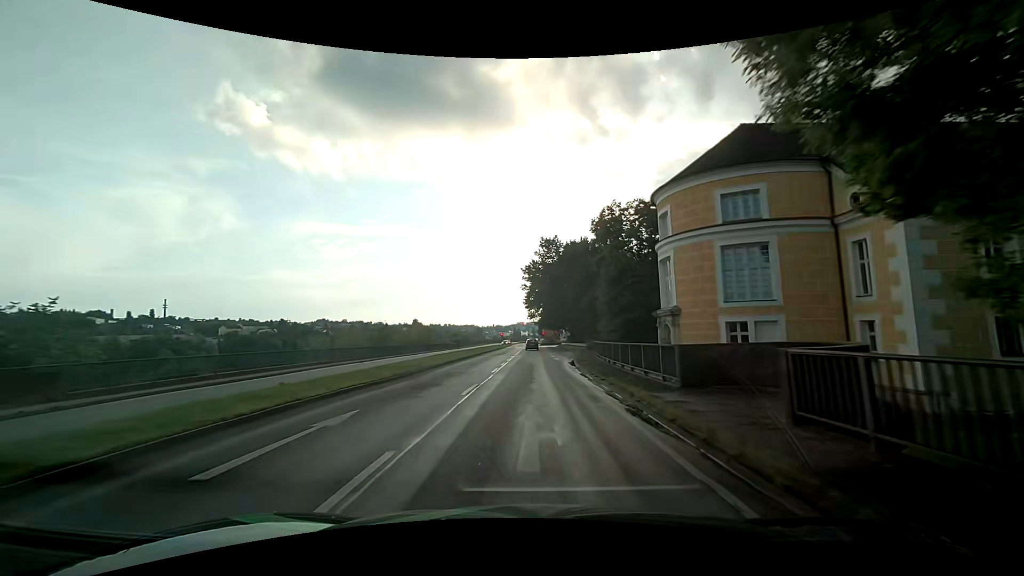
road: primary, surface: asphalt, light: Day
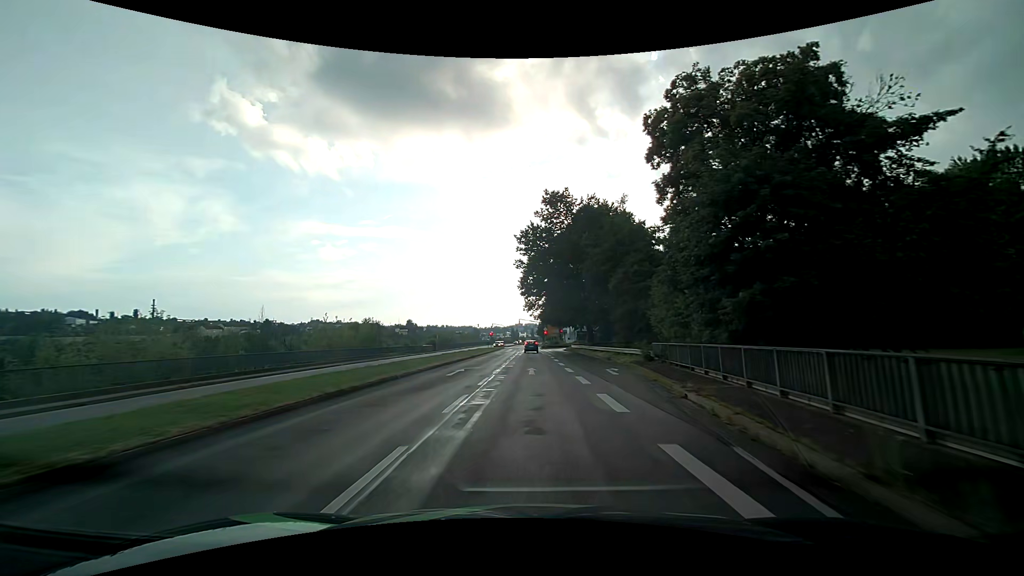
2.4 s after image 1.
(0.0, +29.8) m; 0°
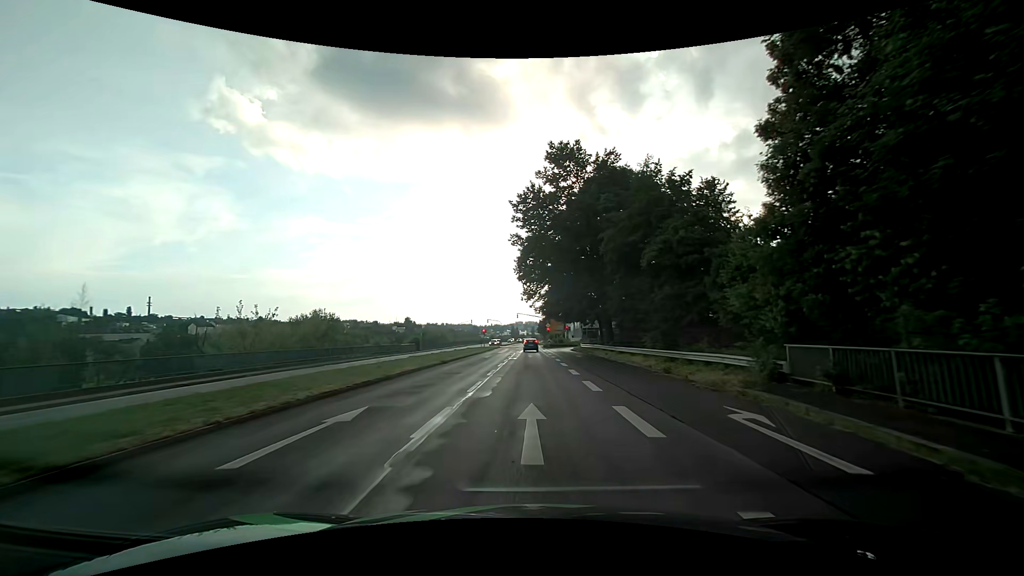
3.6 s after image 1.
(0.0, +14.5) m; 0°
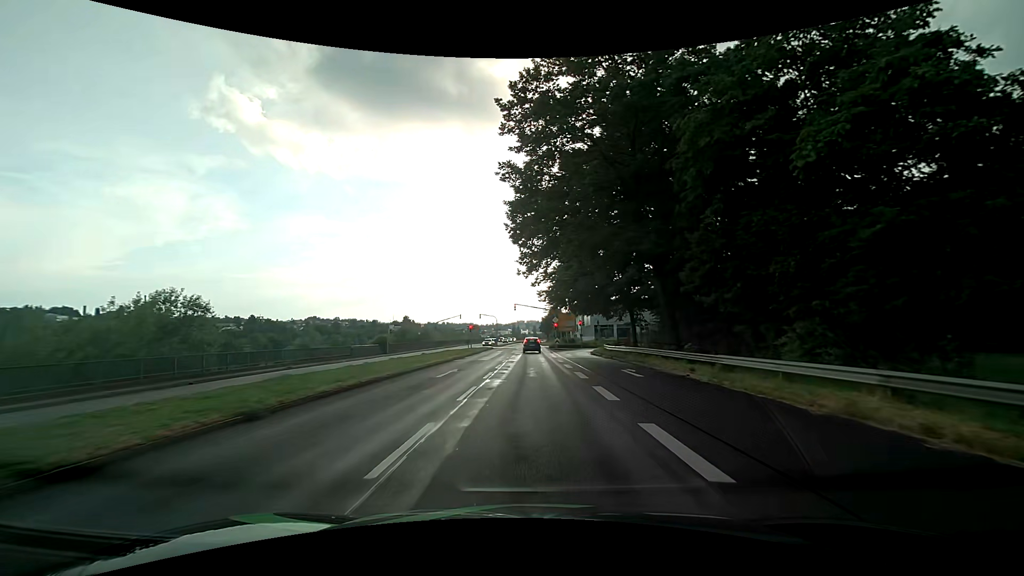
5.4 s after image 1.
(0.0, +20.0) m; 0°
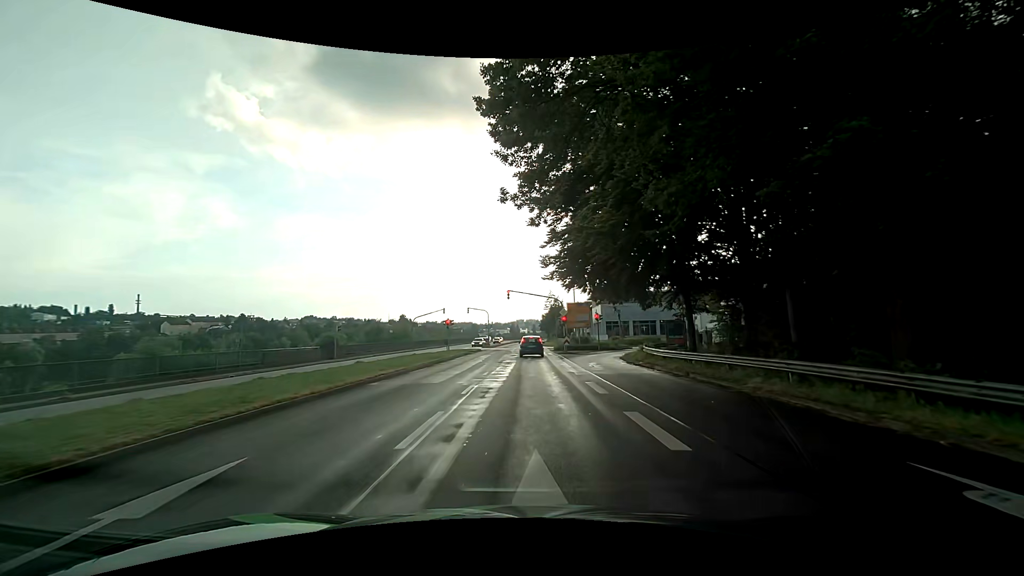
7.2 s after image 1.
(-0.1, +16.6) m; 0°
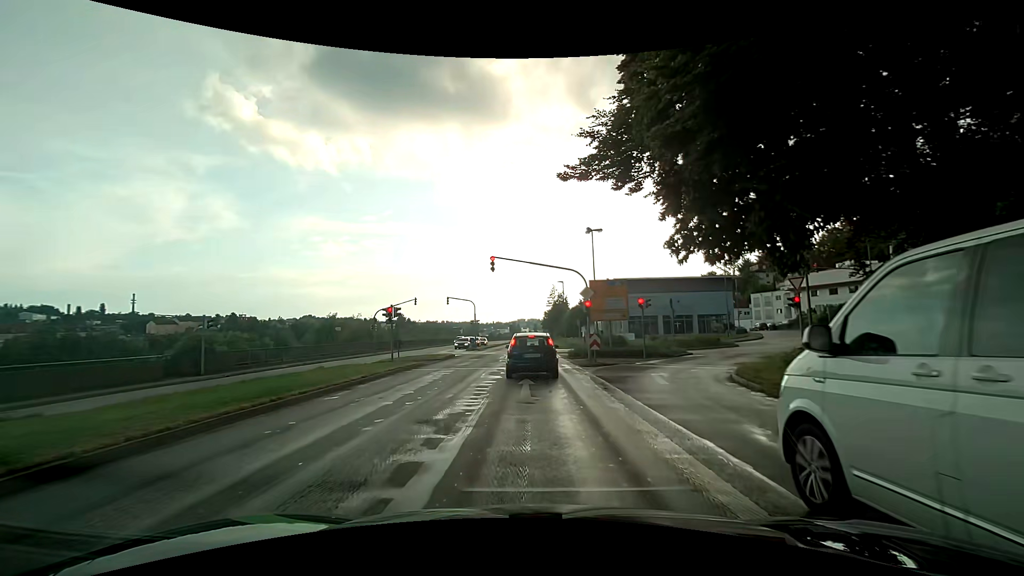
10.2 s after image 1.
(-0.1, +18.6) m; 0°
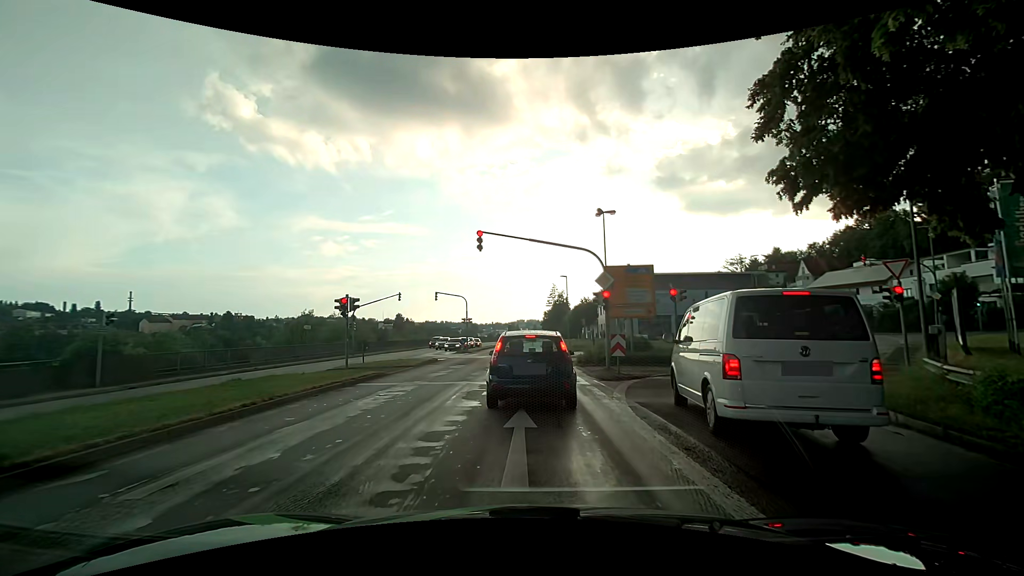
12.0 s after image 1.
(-0.1, +6.5) m; -2°
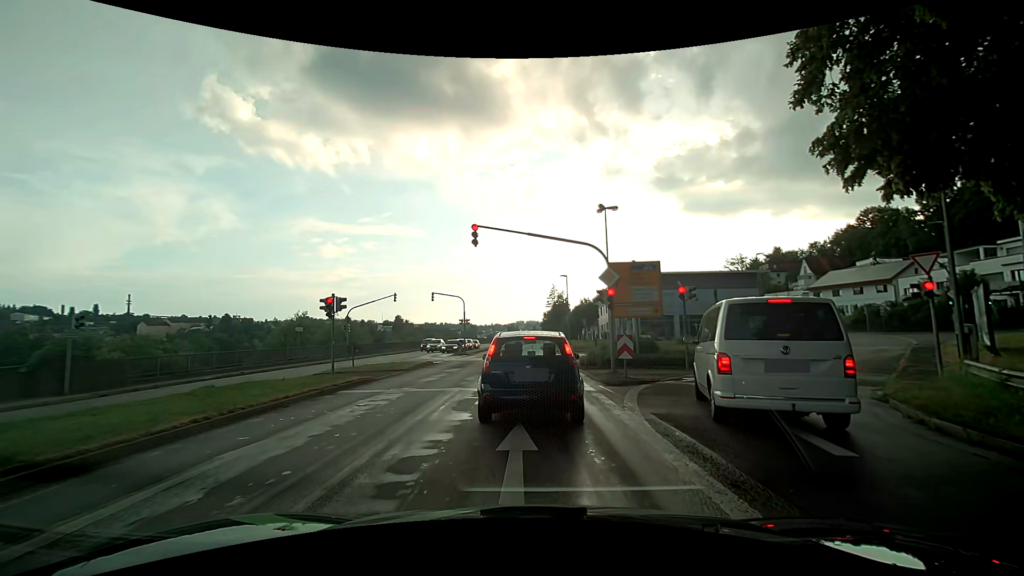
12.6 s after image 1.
(0.0, +1.3) m; +2°
(0, +10) (0, +20) (0, +30) (-1, +40) (-1, +50) (-1, +60) (-1, +70) (-1, +80) (-1, +90) (-1, +100) m
